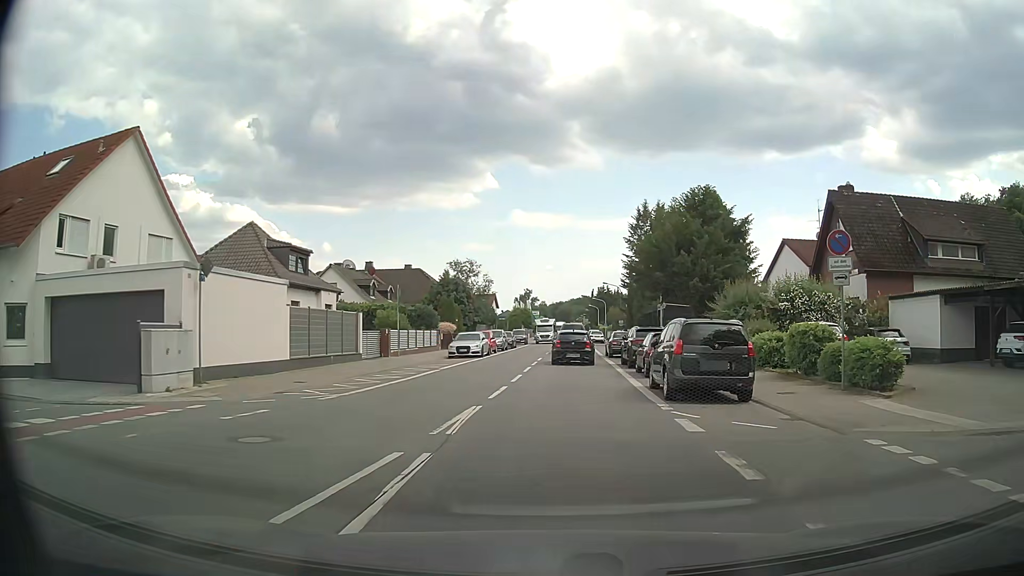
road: primary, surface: asphalt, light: Day
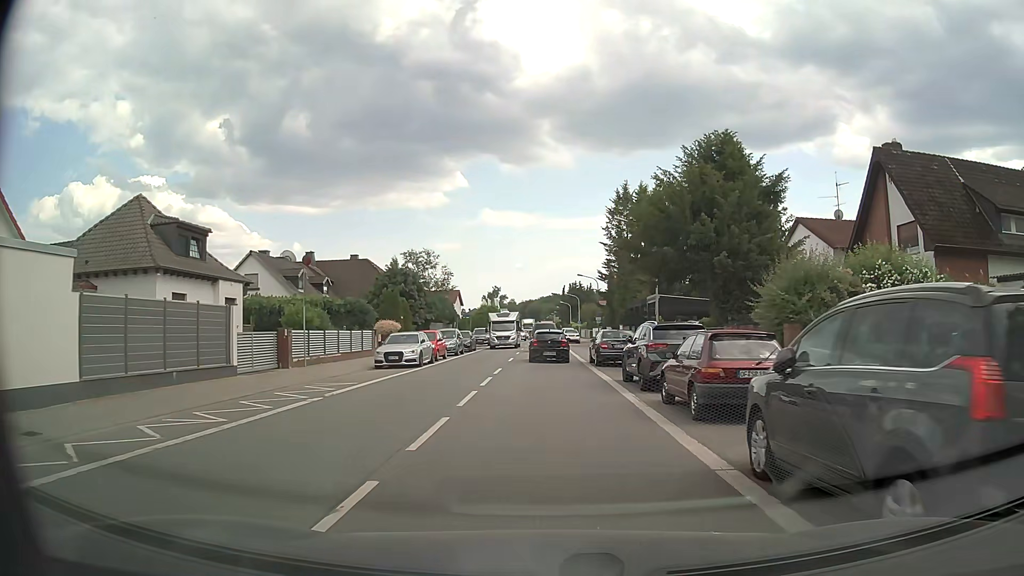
(+0.3, +10.3) m; +2°
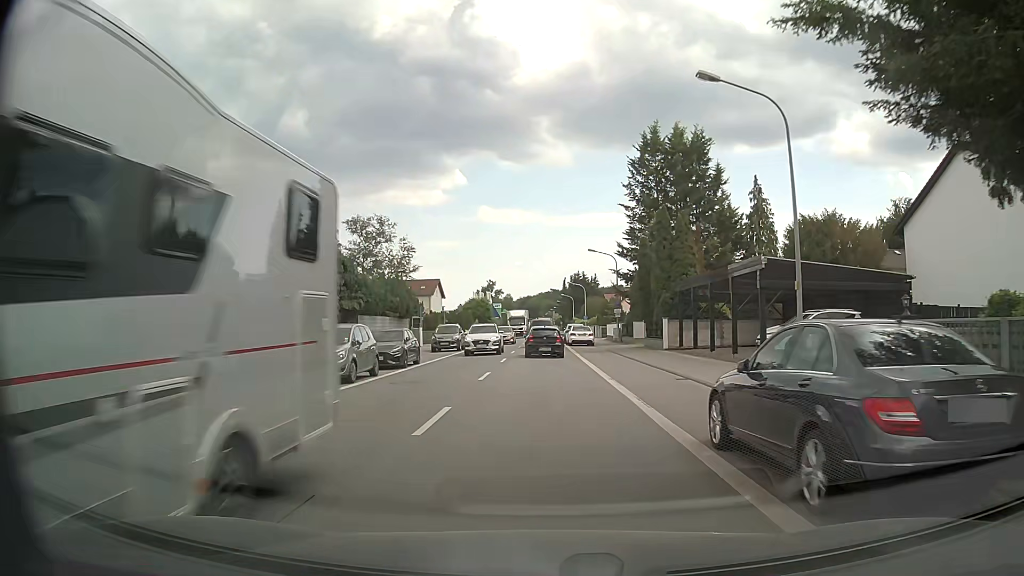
(+0.1, +21.8) m; +1°
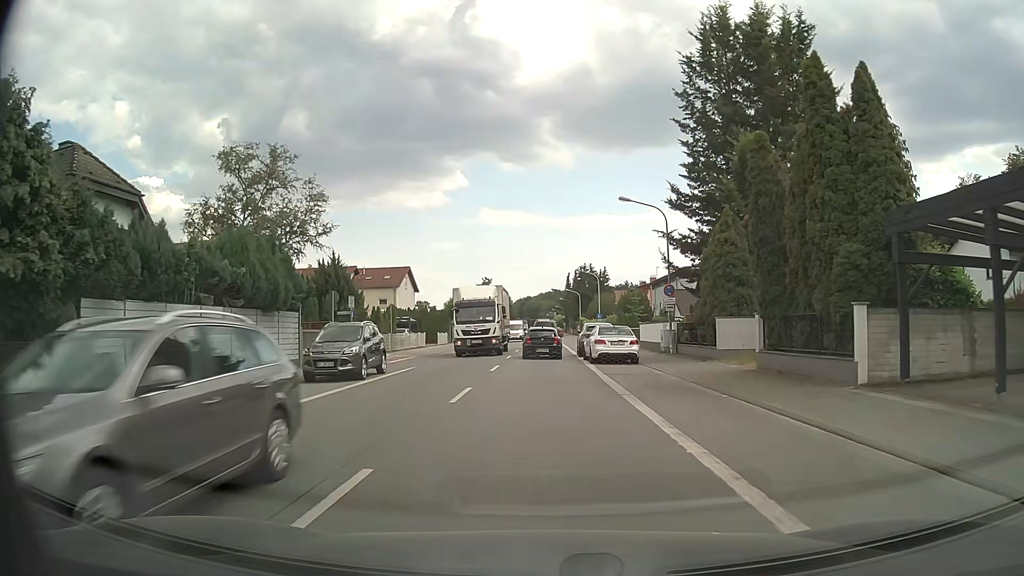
(-0.1, +23.0) m; -1°
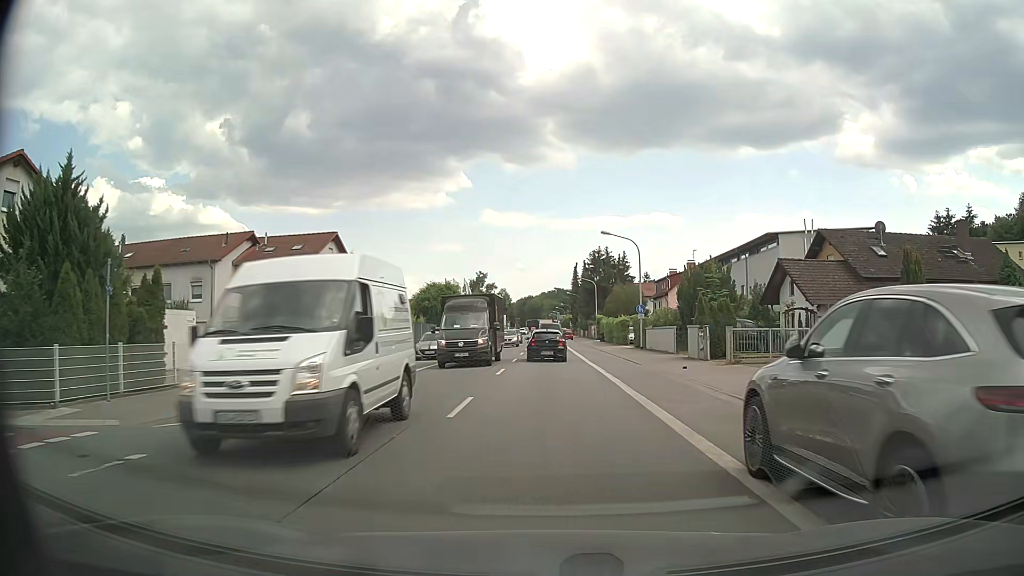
(-0.1, +29.2) m; 0°
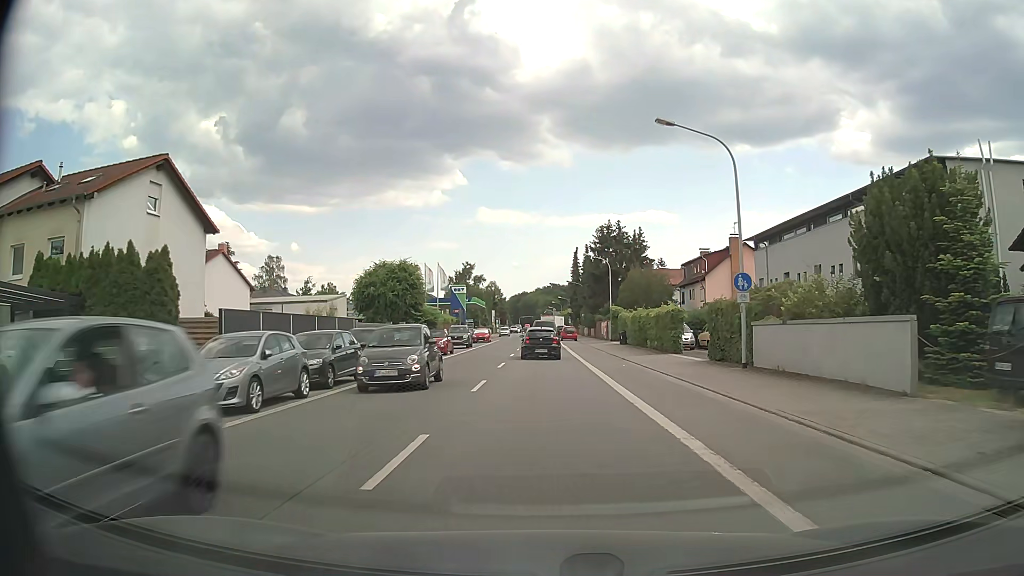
(0.0, +23.7) m; 0°
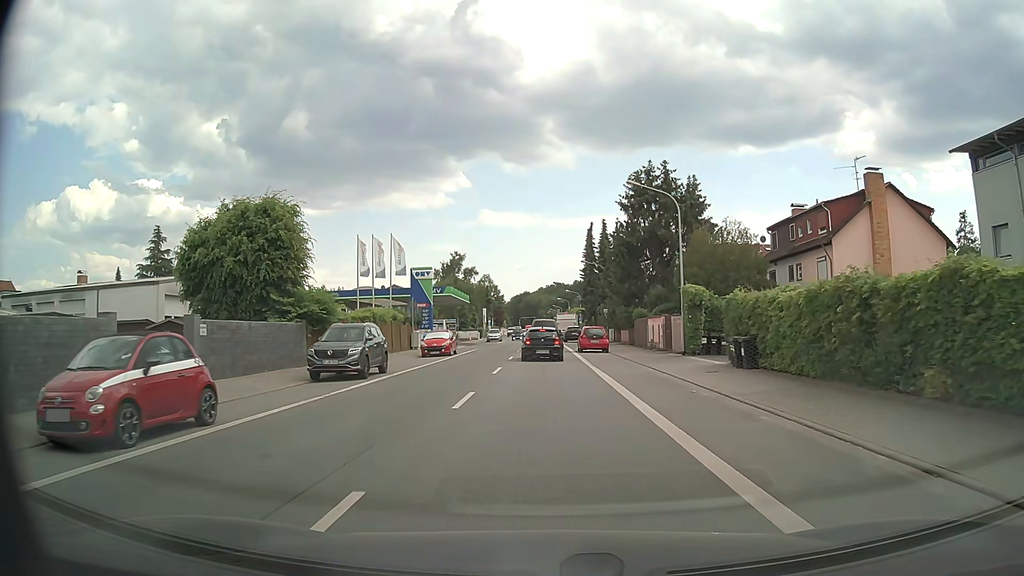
(-0.1, +30.2) m; 0°
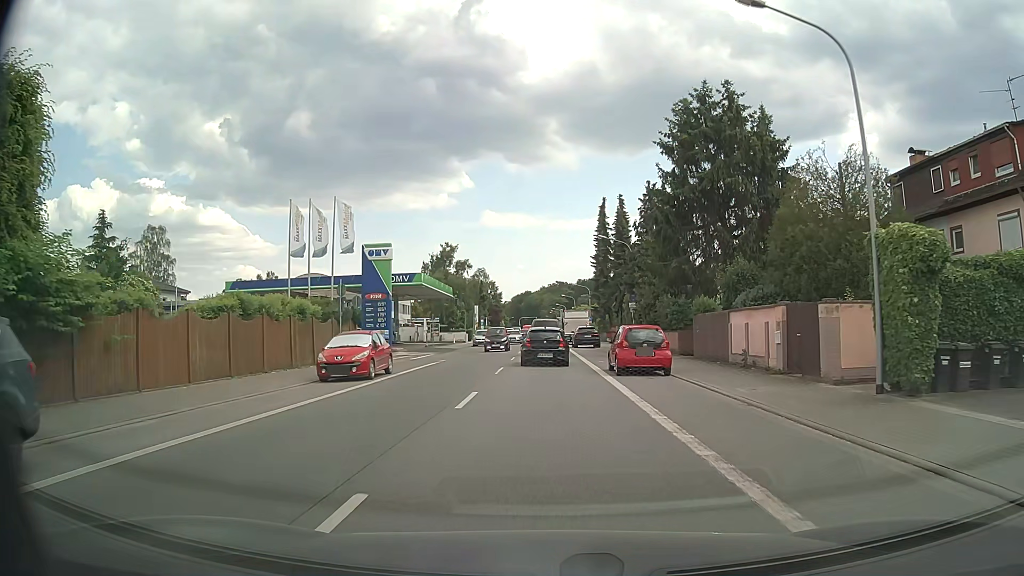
(0.0, +18.1) m; 0°
(0, +10) (0, +20) (0, +30) (0, +40) (0, +50) (0, +60) (0, +70) (0, +80) (0, +90) (0, +100) m
